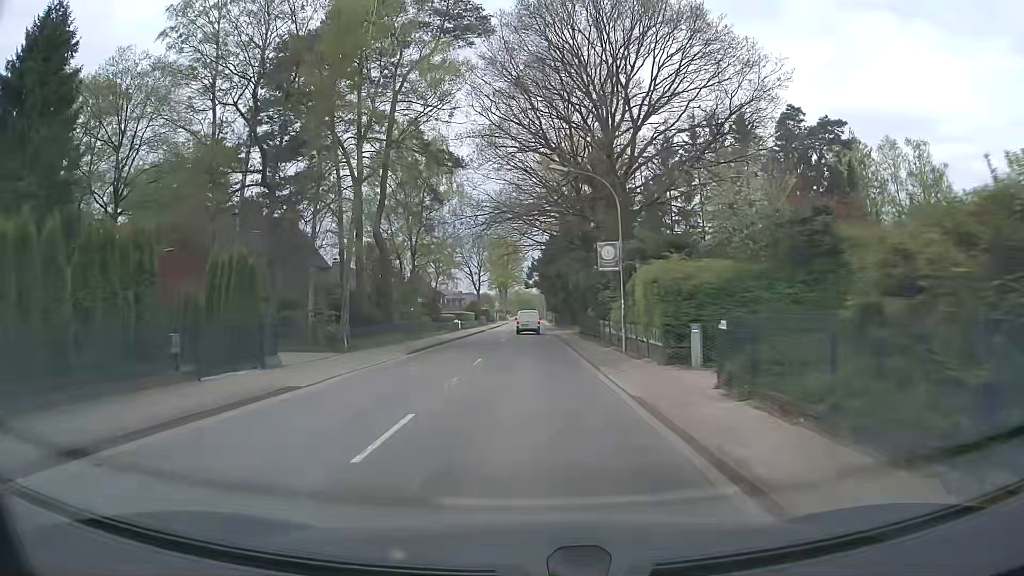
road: tertiary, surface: asphalt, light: Day
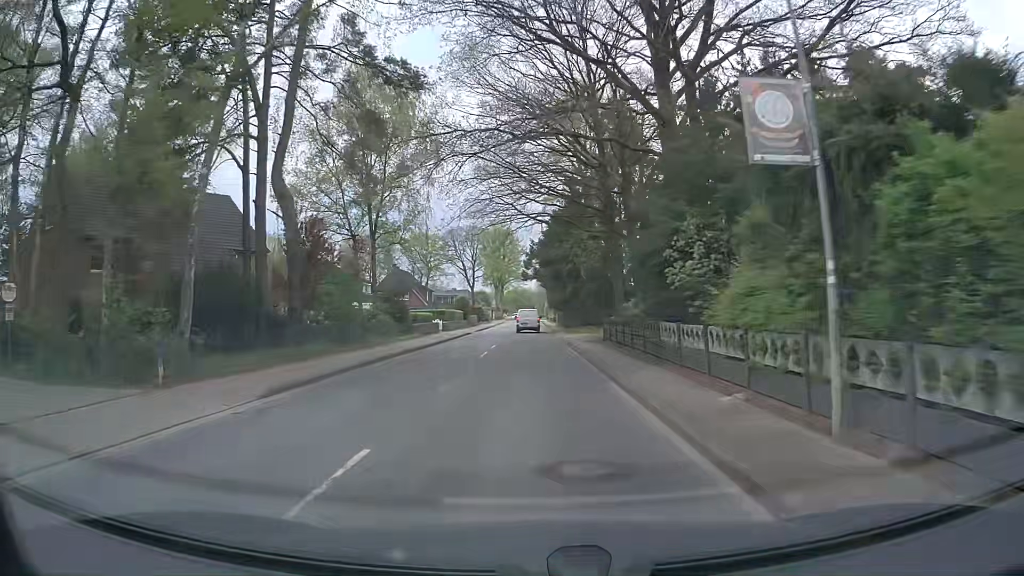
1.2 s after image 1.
(0.0, +15.0) m; 0°
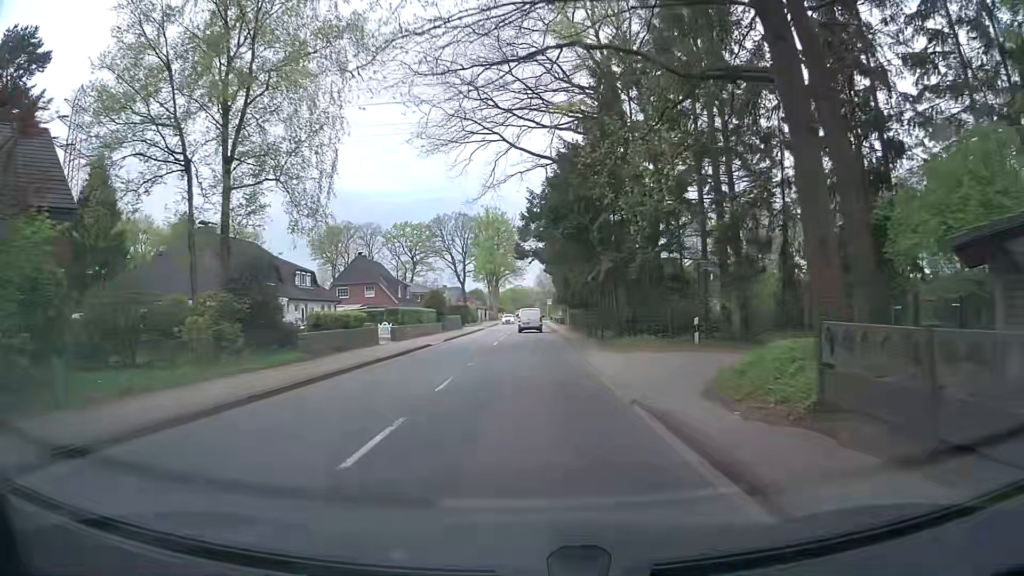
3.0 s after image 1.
(+0.1, +22.5) m; -1°
(0, +10) (0, +20) (+1, +30) (+1, +40) (+1, +50) (+1, +60) (+1, +70) (+1, +80) (+1, +90) (+2, +100) m
